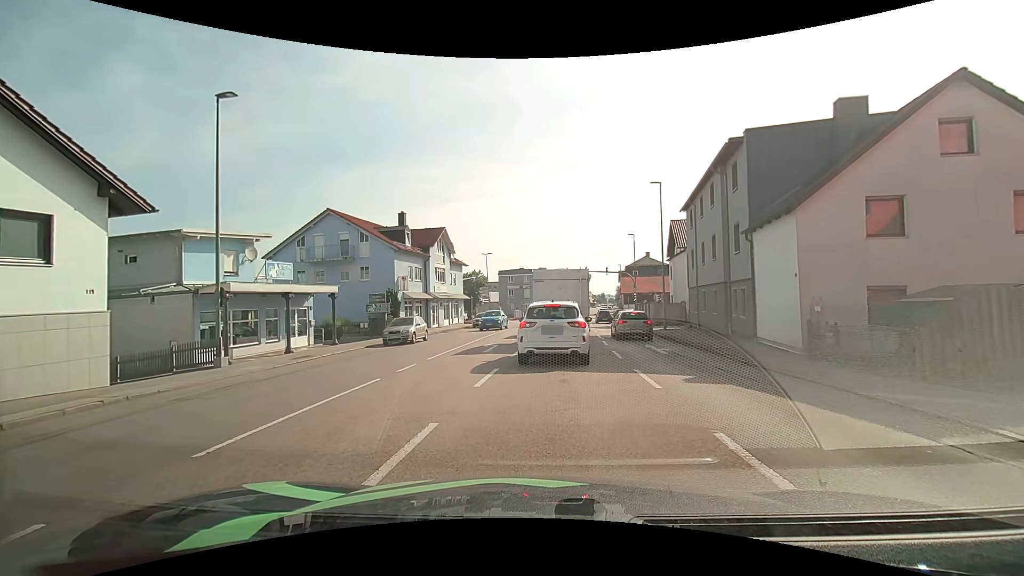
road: tertiary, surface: asphalt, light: Day
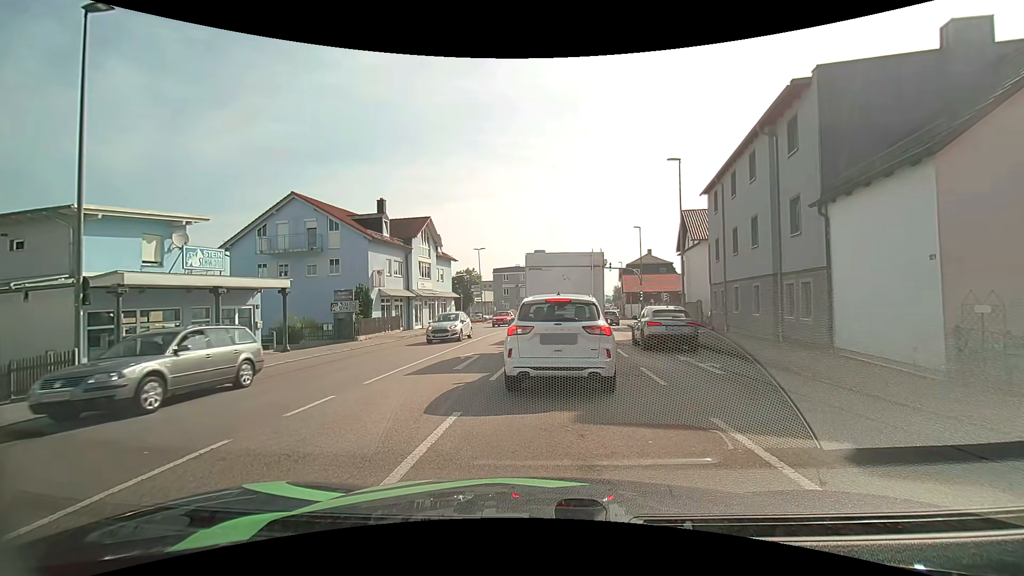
(0.0, +5.3) m; +1°
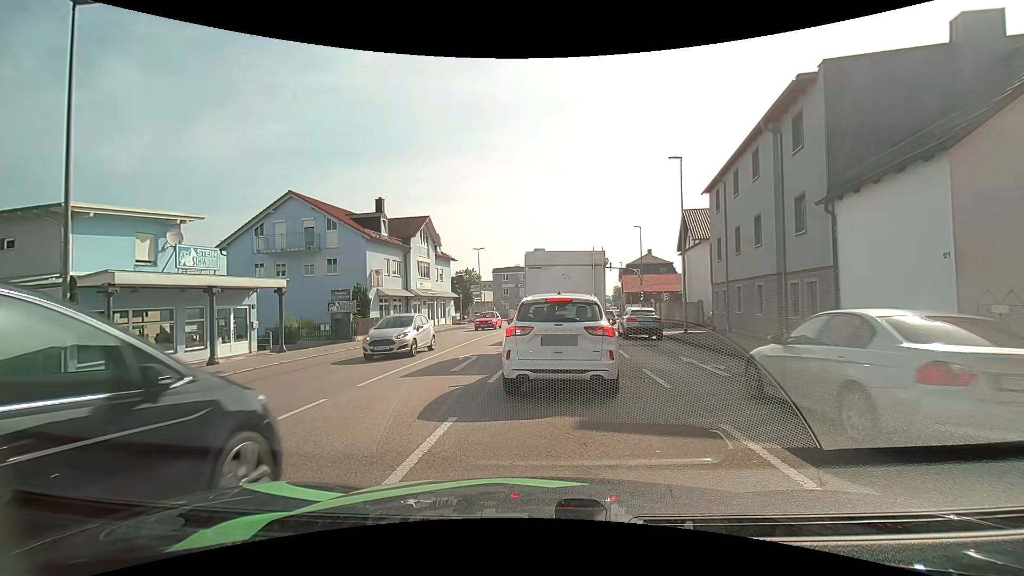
(0.0, +0.3) m; 0°
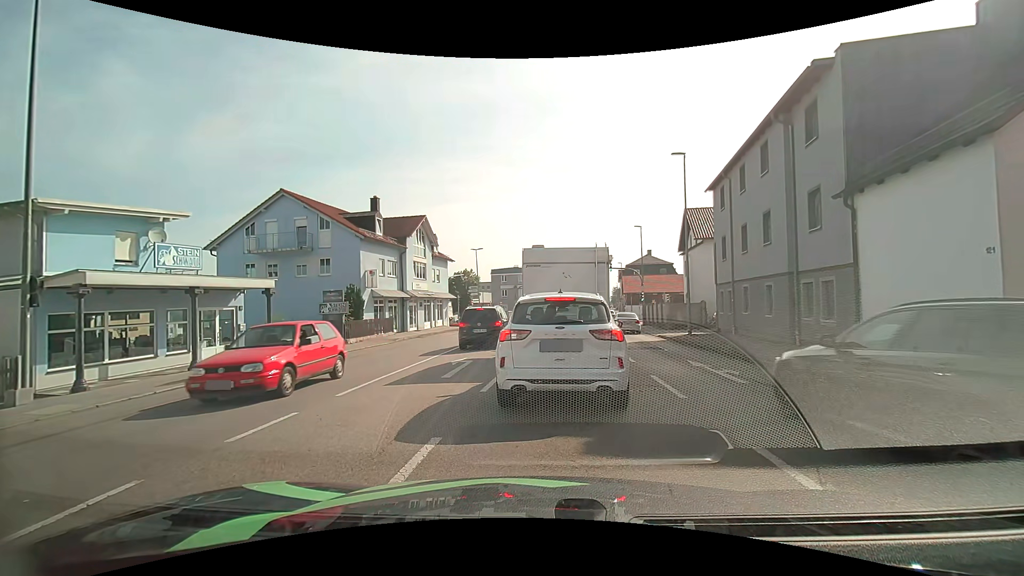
(0.0, +1.0) m; 0°
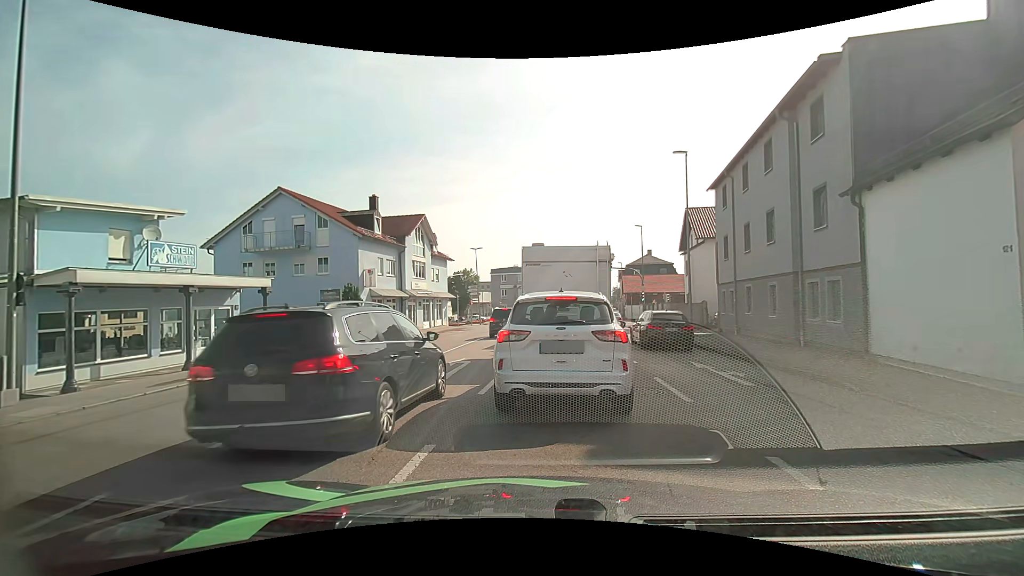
(0.0, +0.3) m; 0°
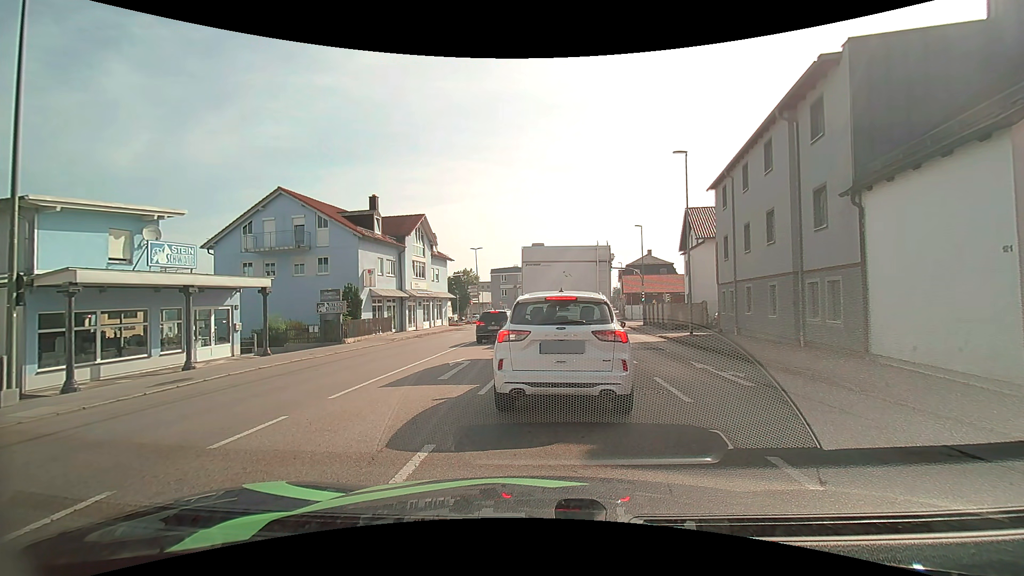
(0.0, +0.1) m; 0°
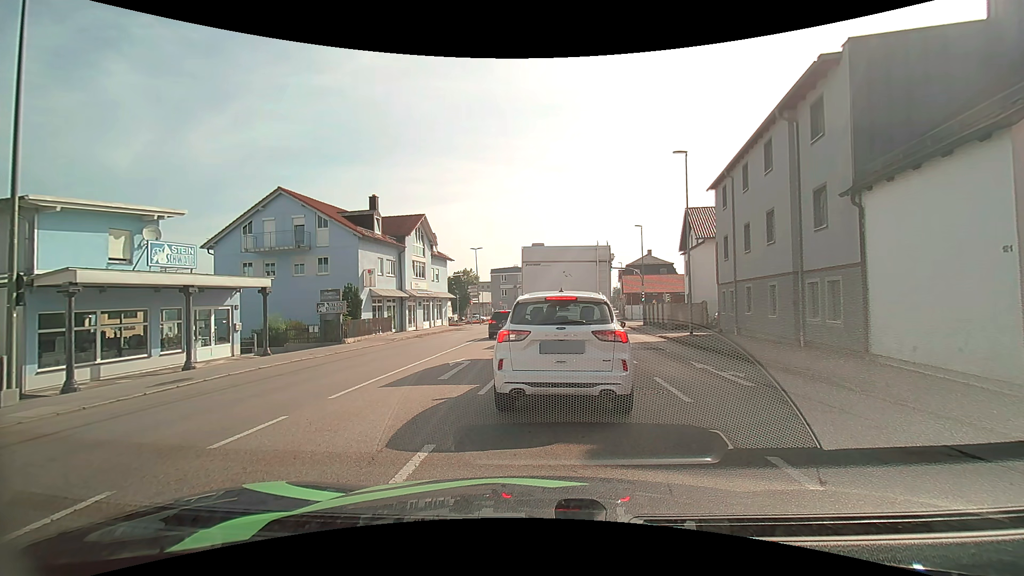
(0.0, 0.0) m; 0°
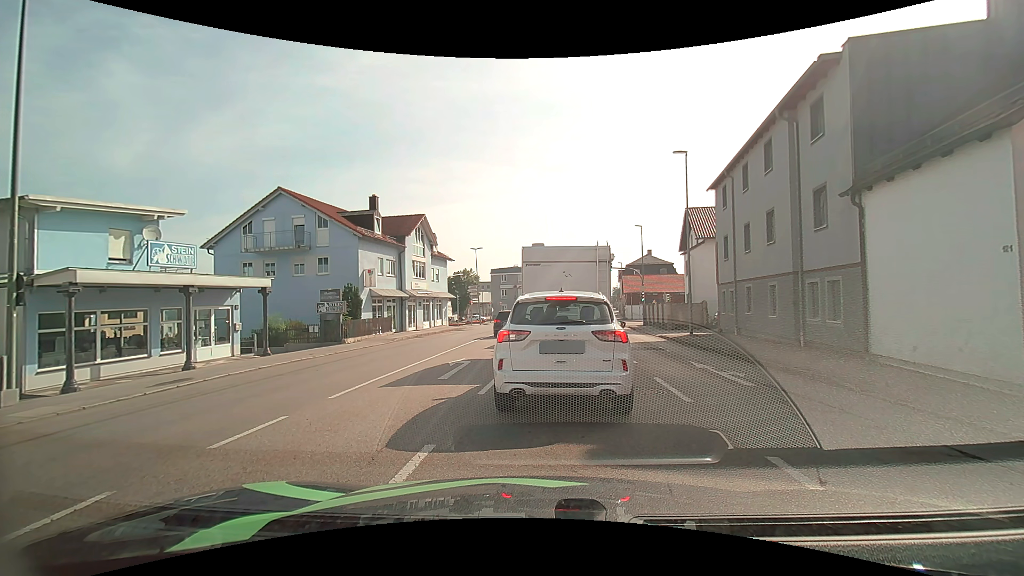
(0.0, 0.0) m; 0°
